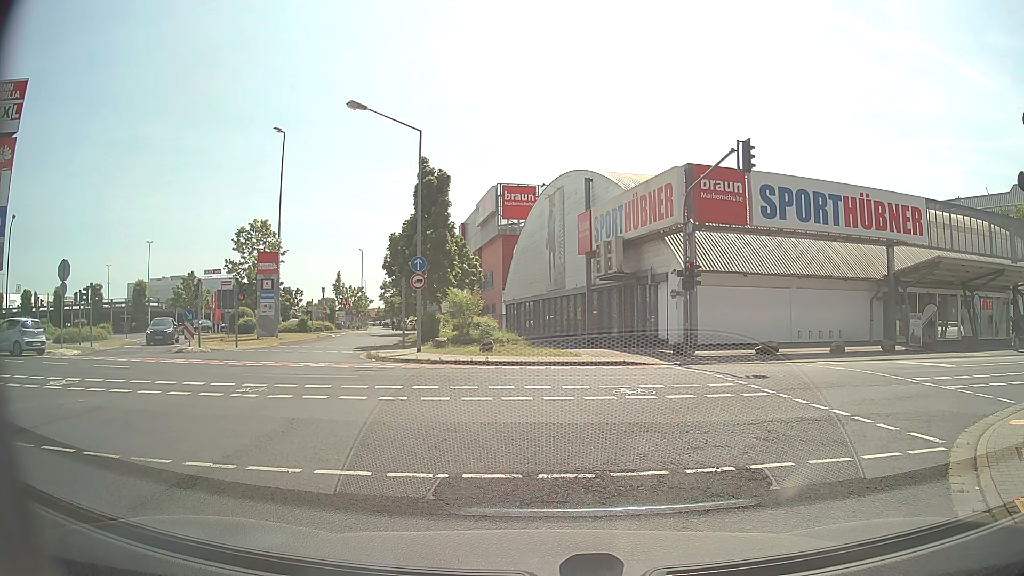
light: Day
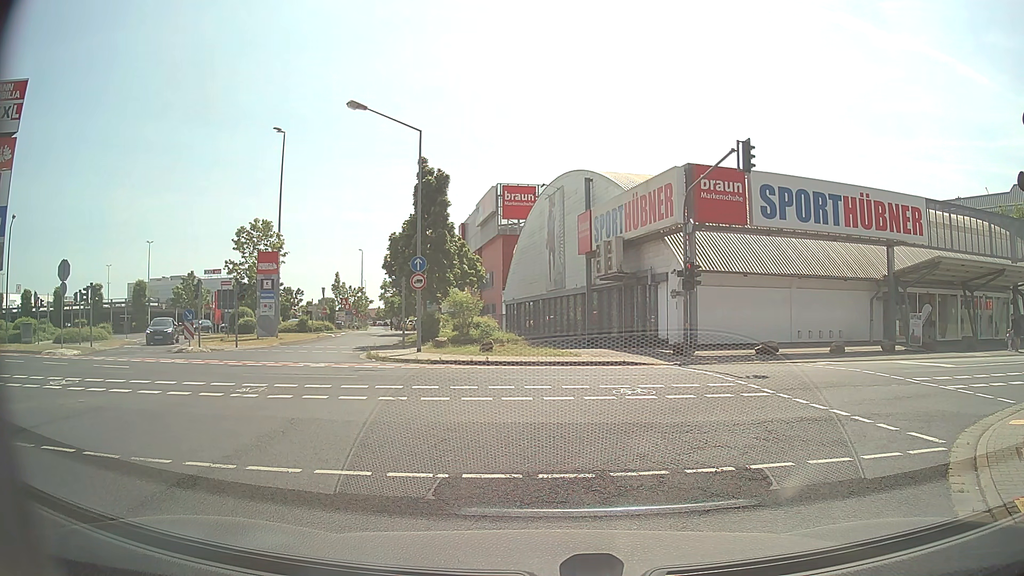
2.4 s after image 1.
(0.0, 0.0) m; 0°
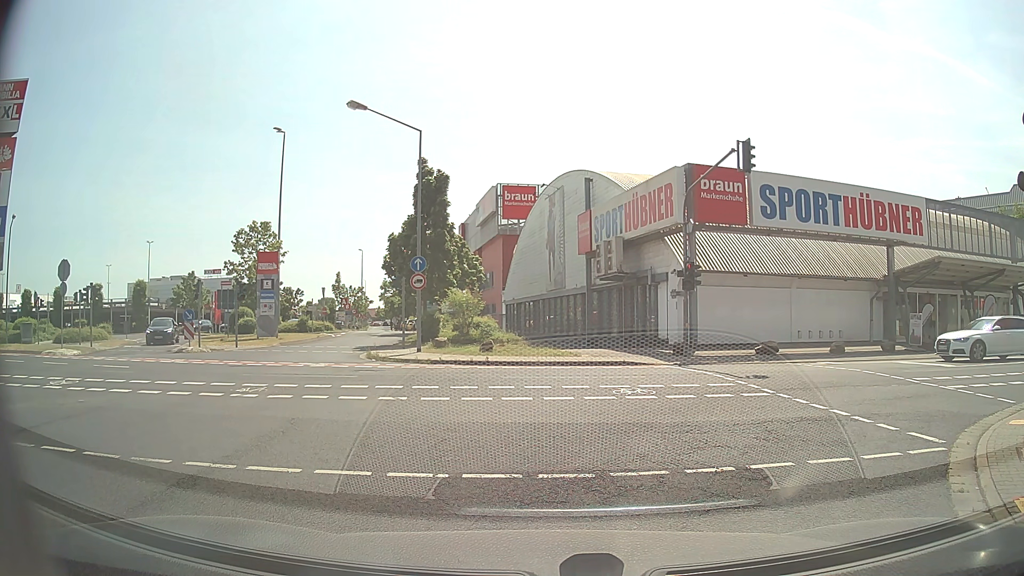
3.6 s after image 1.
(0.0, 0.0) m; 0°
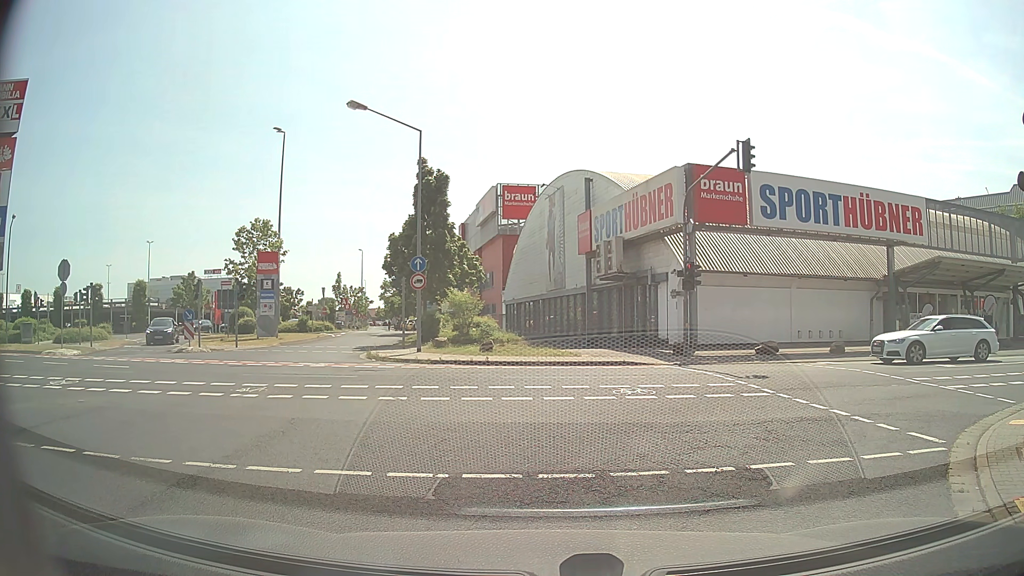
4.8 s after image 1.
(0.0, 0.0) m; 0°
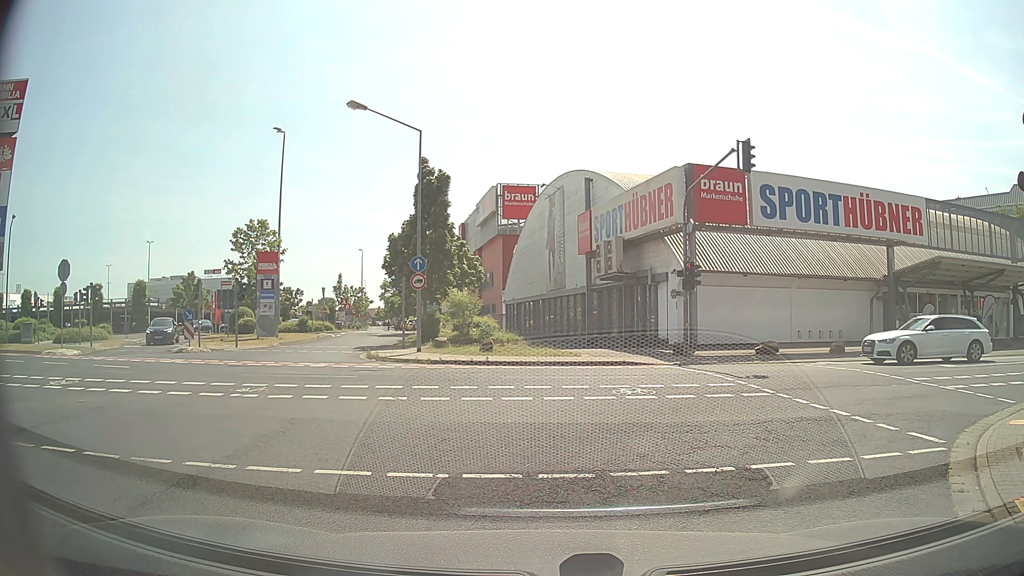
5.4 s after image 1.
(0.0, 0.0) m; 0°
